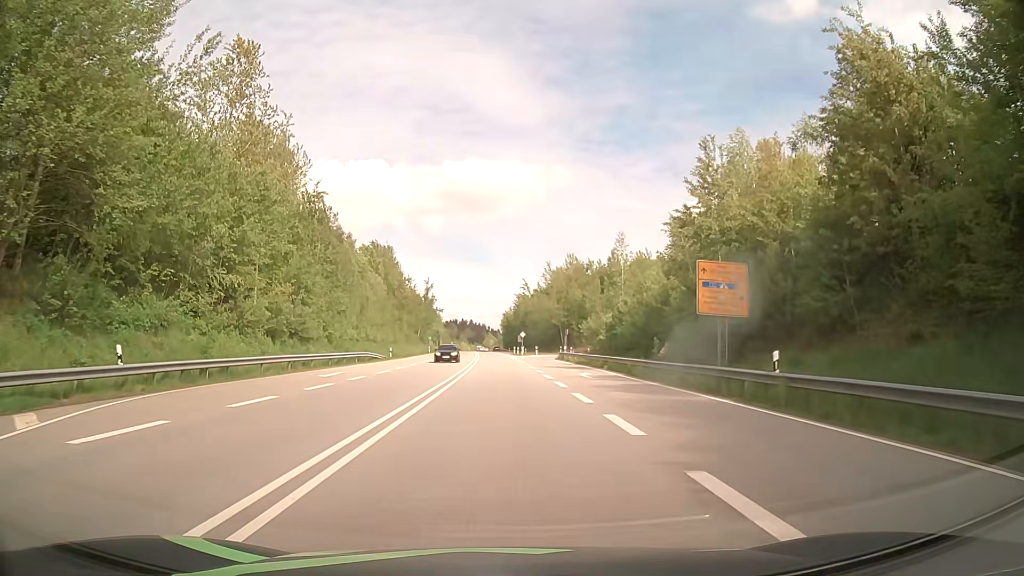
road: primary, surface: asphalt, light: Day
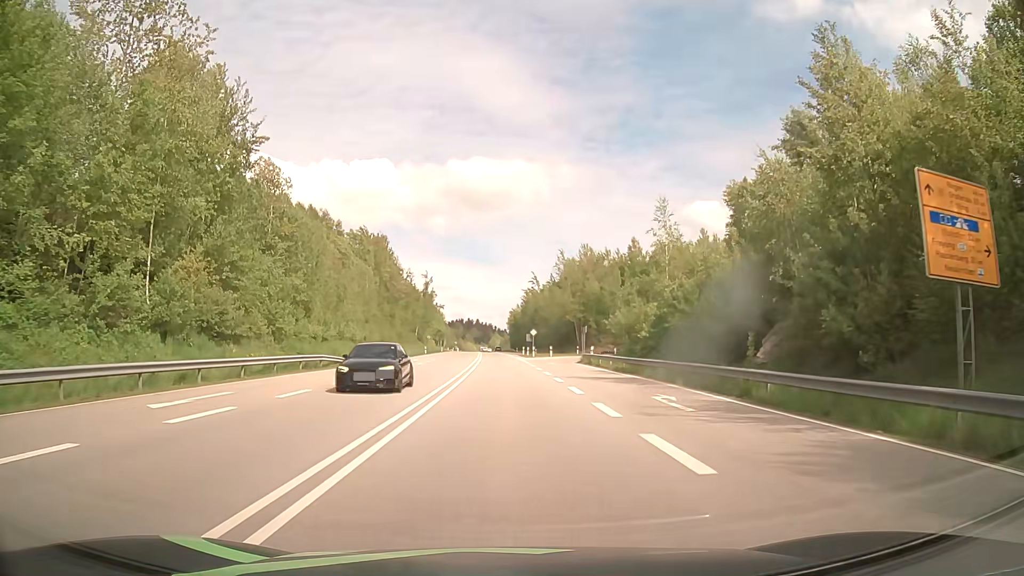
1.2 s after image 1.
(-0.1, +15.2) m; -1°
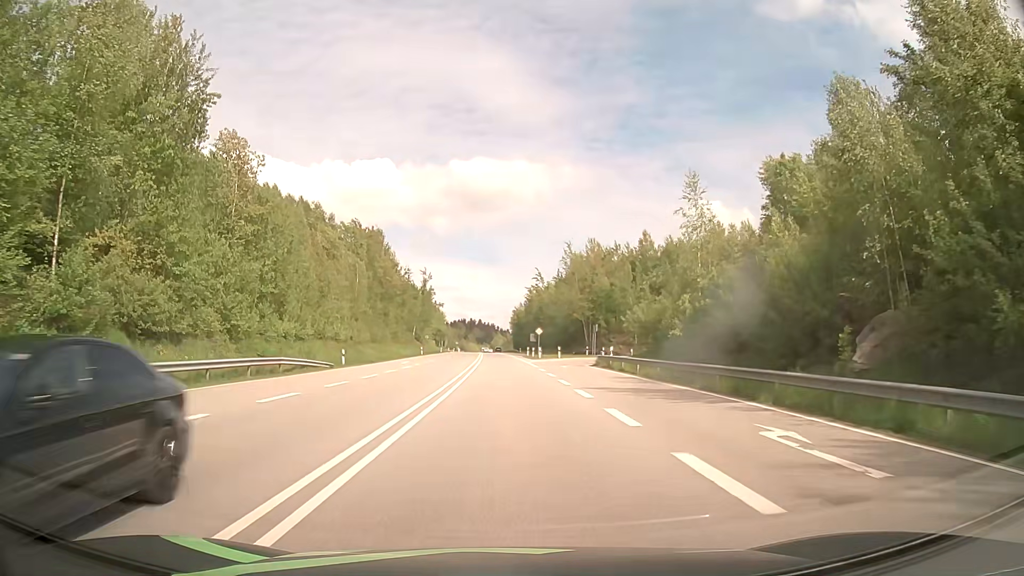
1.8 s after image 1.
(0.0, +7.6) m; 0°
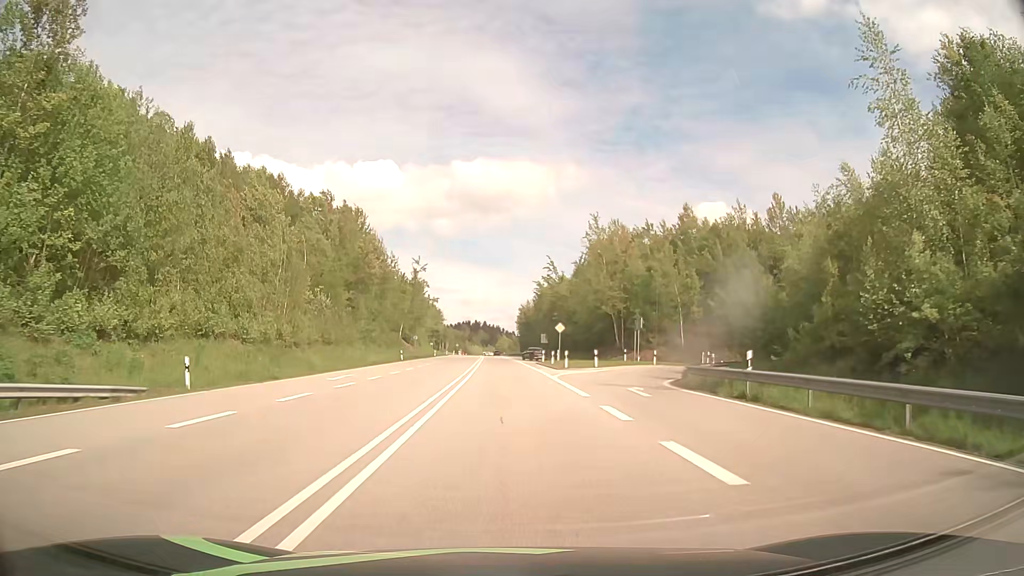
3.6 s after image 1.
(-0.1, +22.8) m; 0°
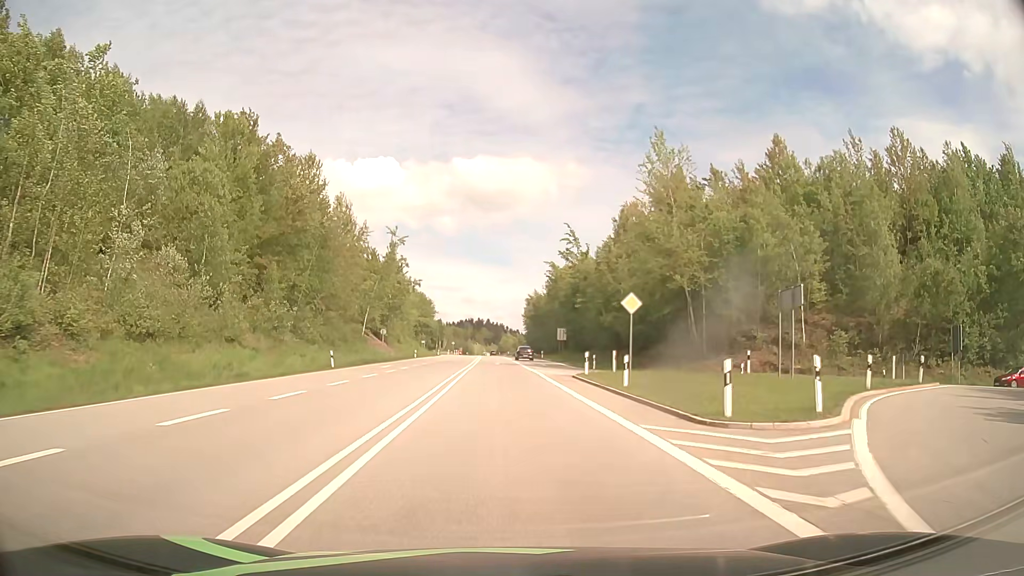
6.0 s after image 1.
(-0.1, +30.2) m; 0°
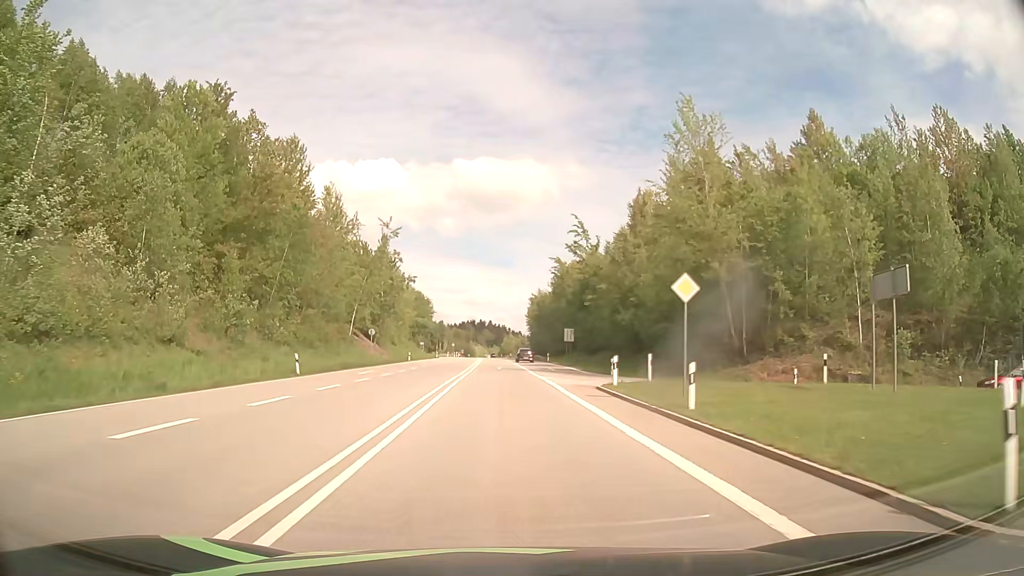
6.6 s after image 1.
(0.0, +7.5) m; 0°
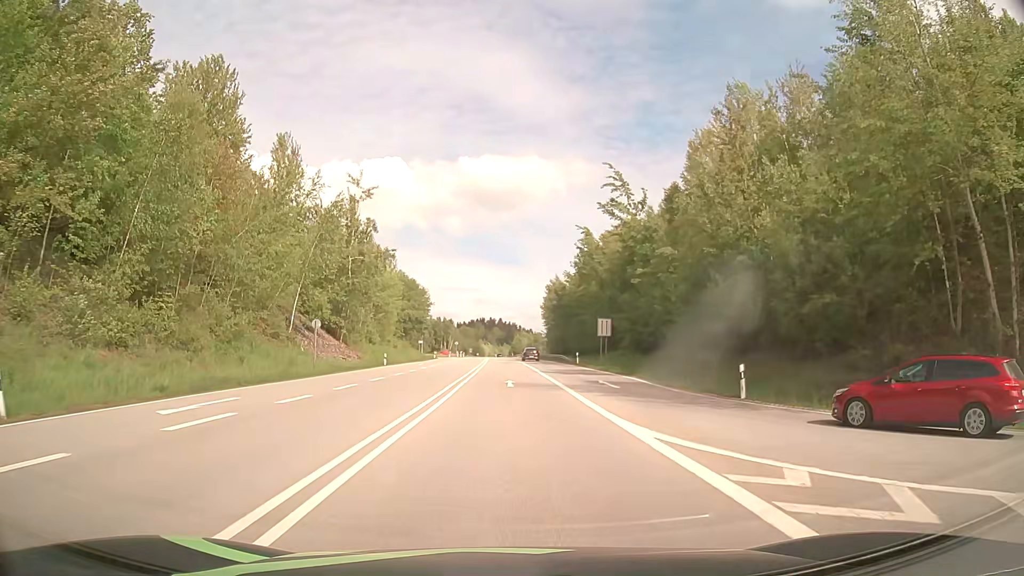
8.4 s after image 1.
(-0.2, +22.6) m; -1°
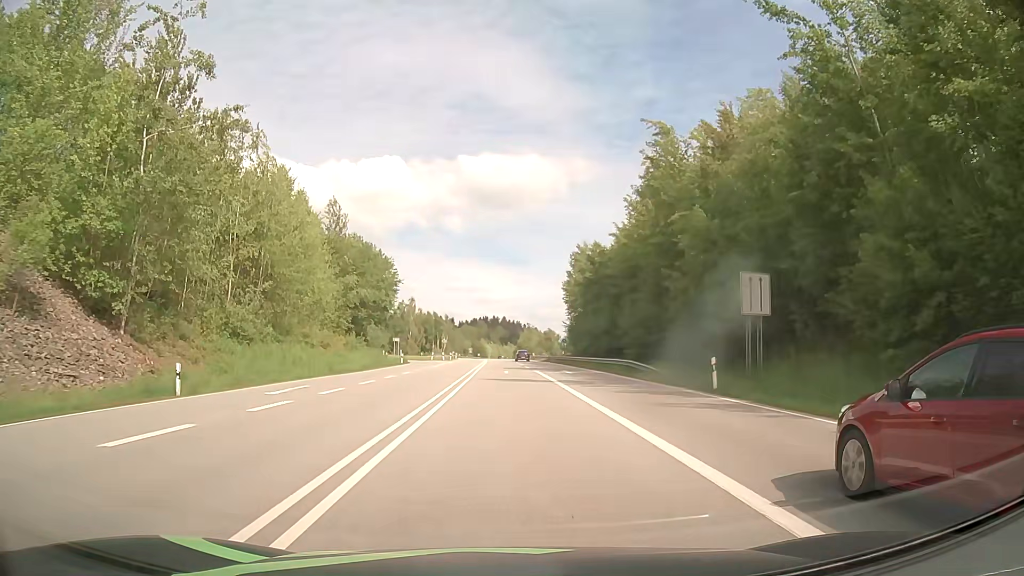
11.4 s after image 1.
(+0.1, +38.5) m; 0°
(0, +10) (0, +20) (0, +30) (0, +40) (0, +50) (0, +60) (-1, +70) (-1, +80) (-1, +90) (-1, +100) m
